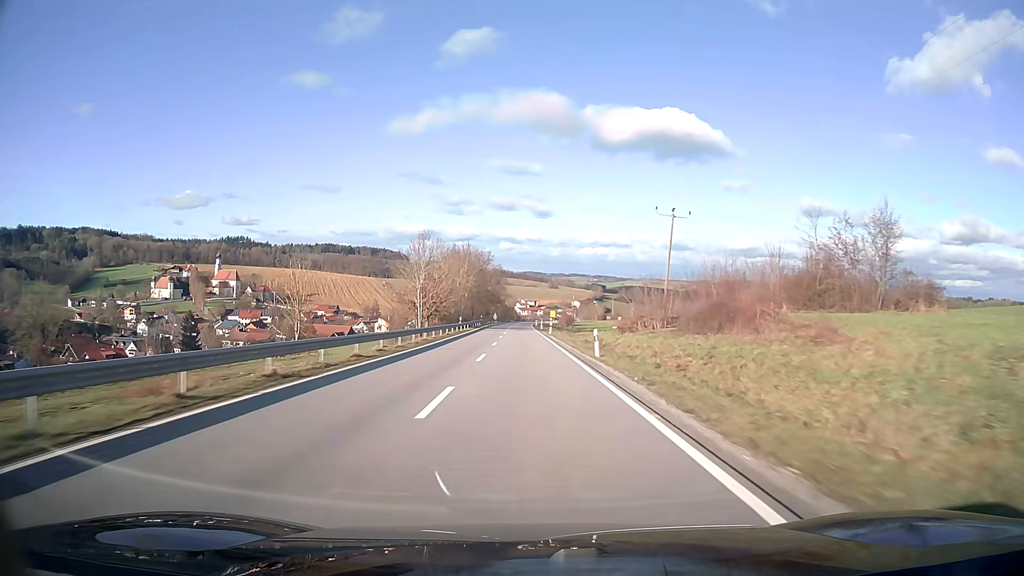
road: secondary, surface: asphalt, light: Day
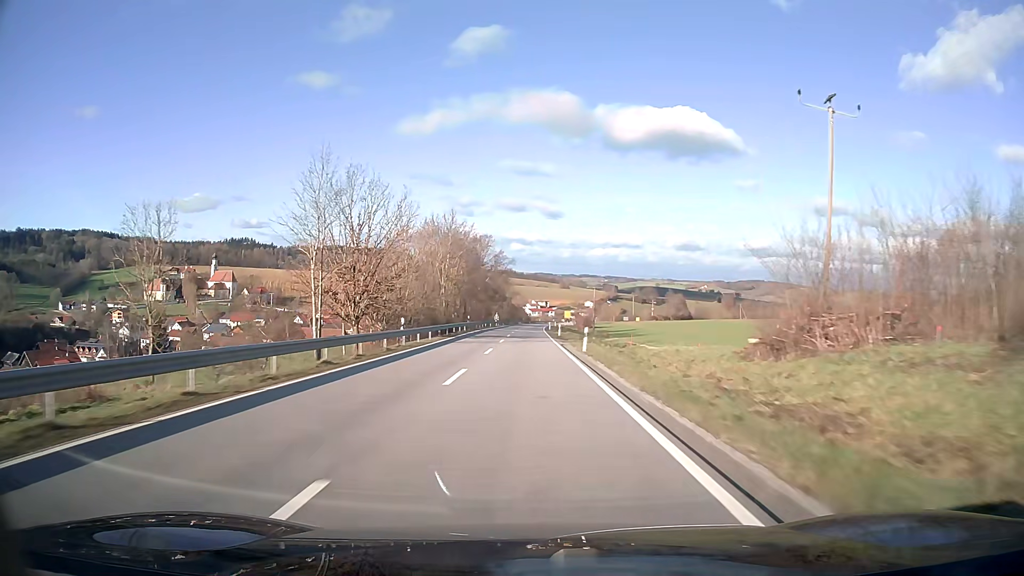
(-0.3, +31.7) m; -1°
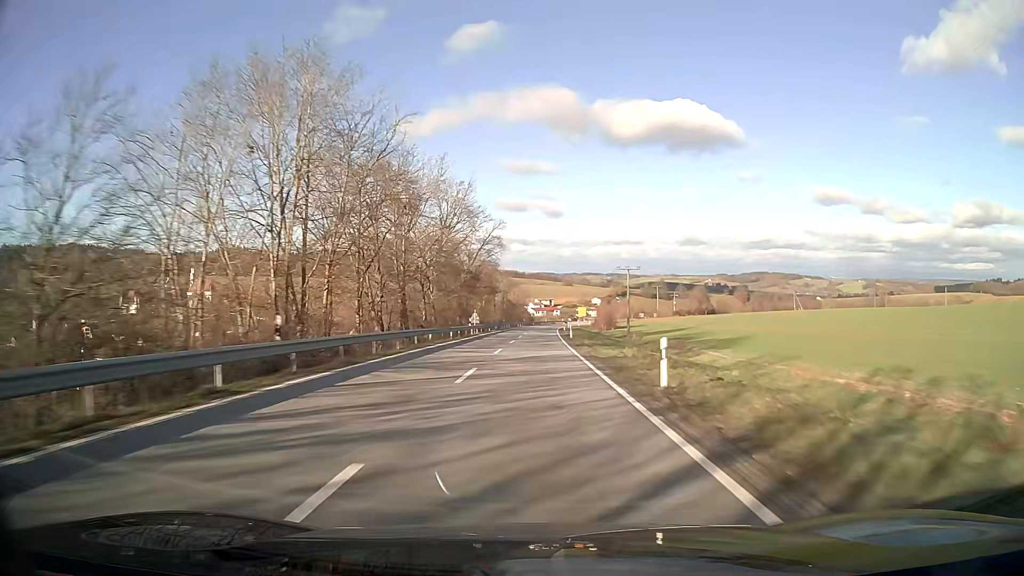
(-0.1, +47.5) m; 0°
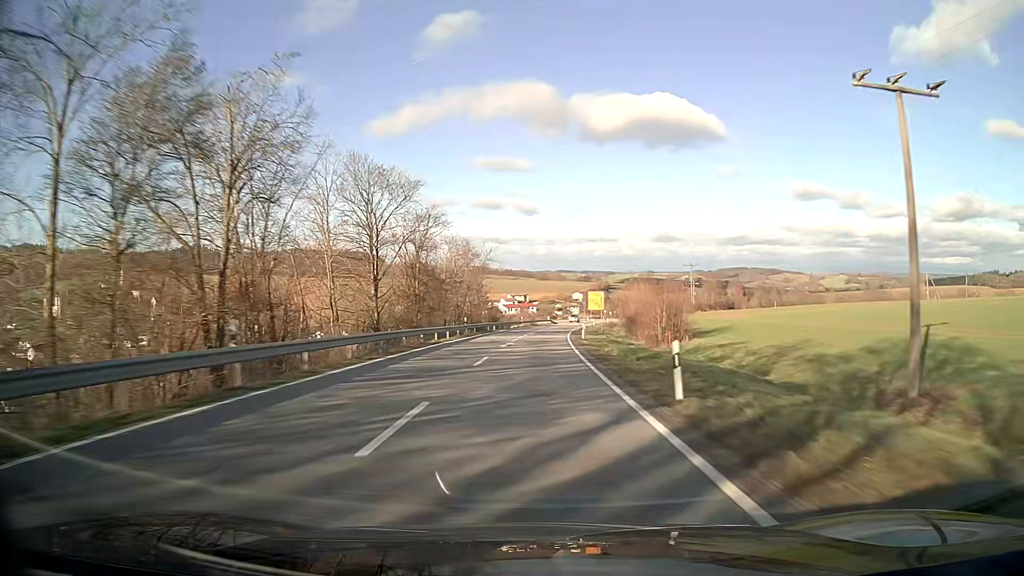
(+1.3, +79.3) m; +2°
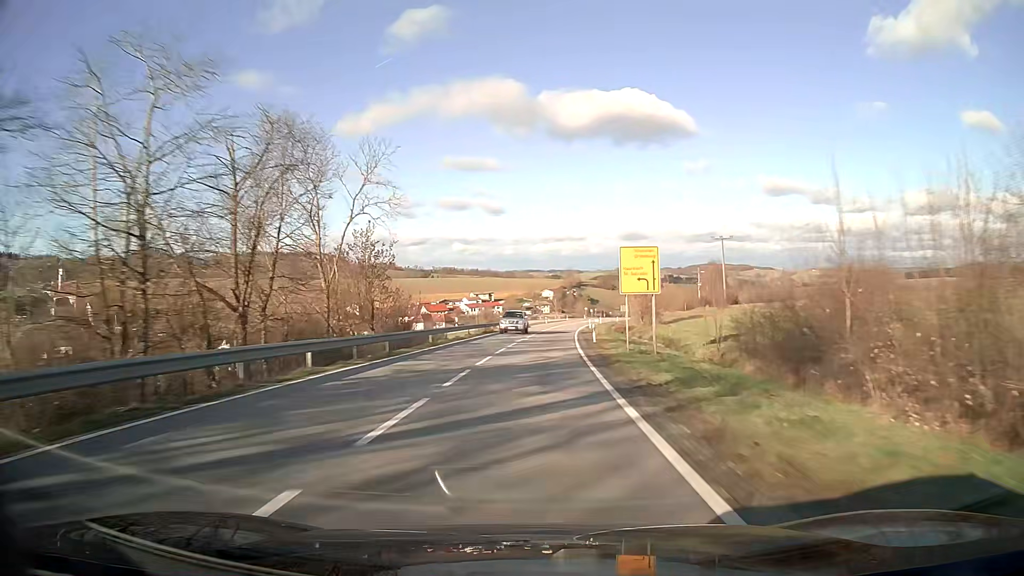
(+1.1, +47.5) m; +3°
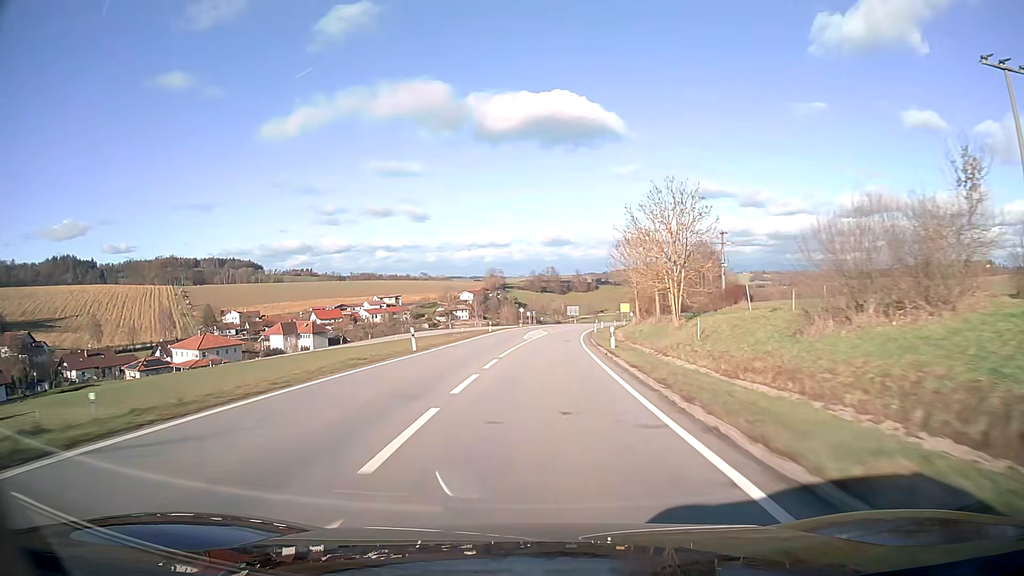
(+4.2, +78.9) m; +7°
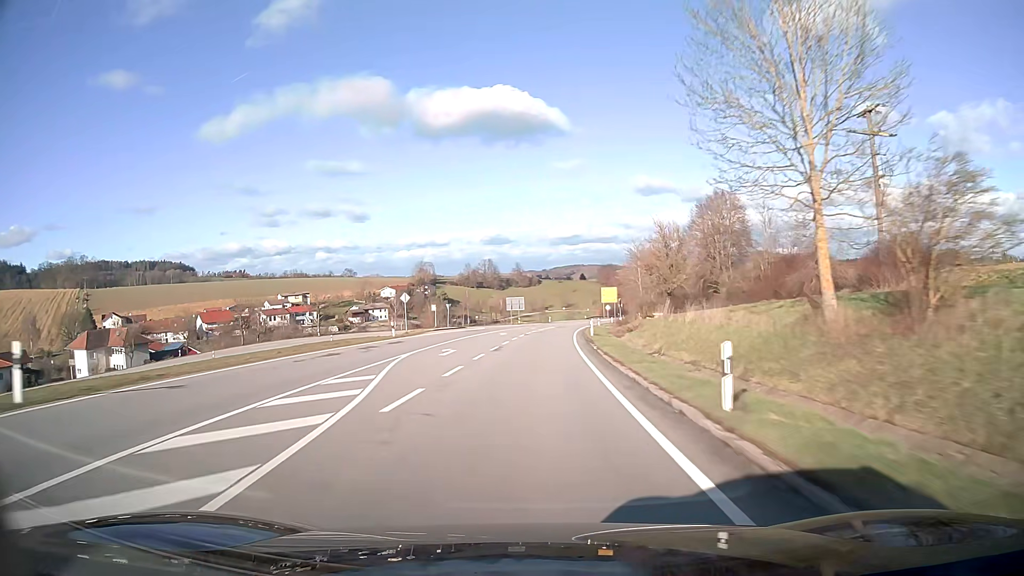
(+3.0, +63.0) m; +5°
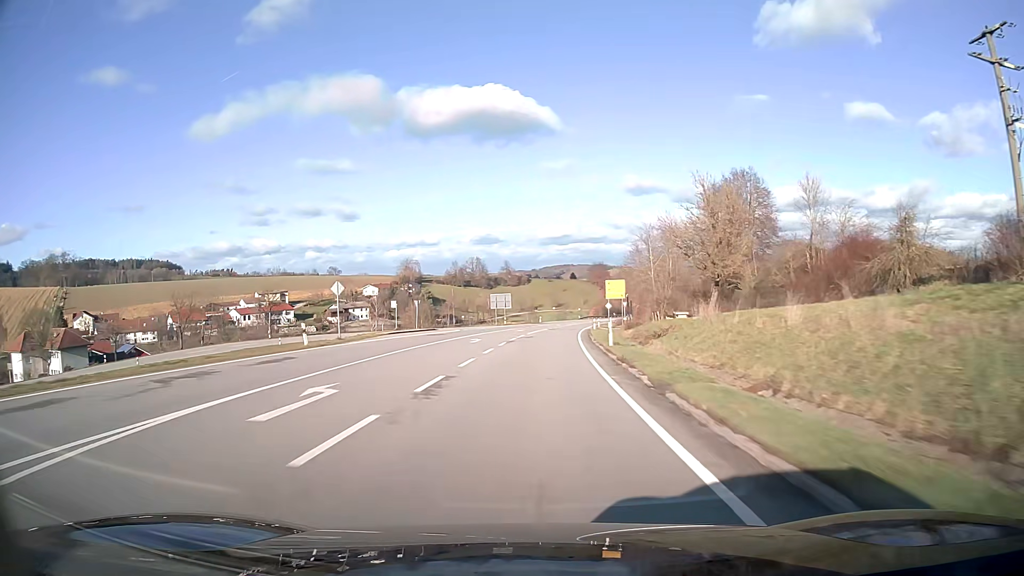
(+0.1, +15.8) m; +1°
(0, +10) (0, +20) (+1, +30) (+1, +40) (+2, +50) (+3, +60) (+4, +70) (+5, +80) (+6, +90) (+7, +100) m
